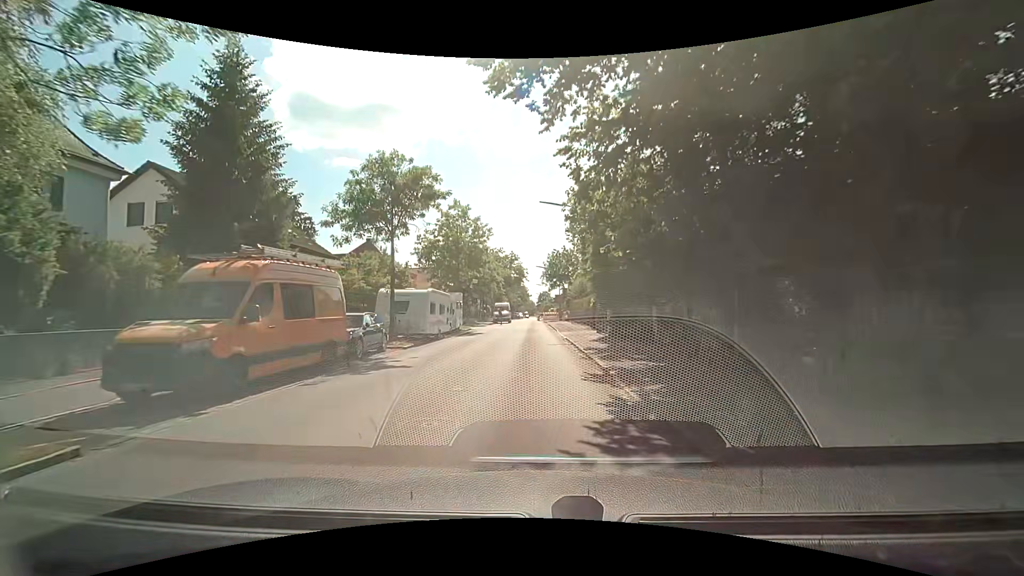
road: tertiary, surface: asphalt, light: Day
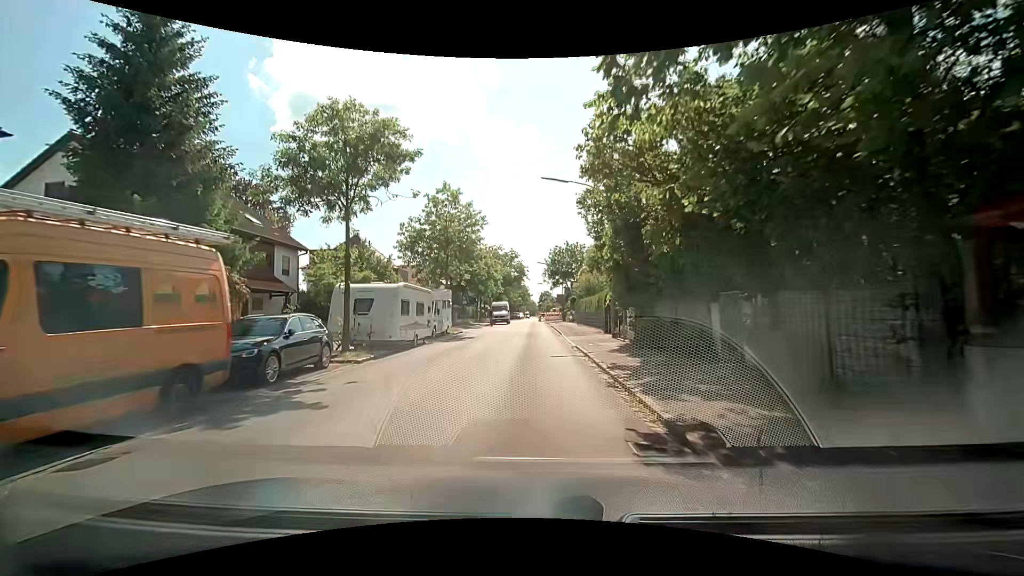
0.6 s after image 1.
(-0.1, +5.2) m; 0°
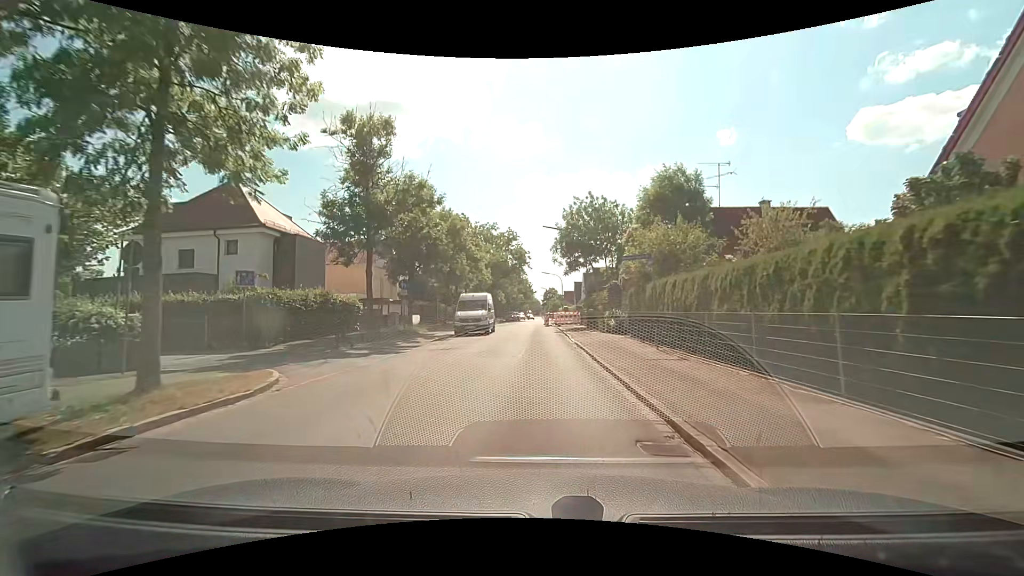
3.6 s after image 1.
(-0.3, +26.4) m; -2°
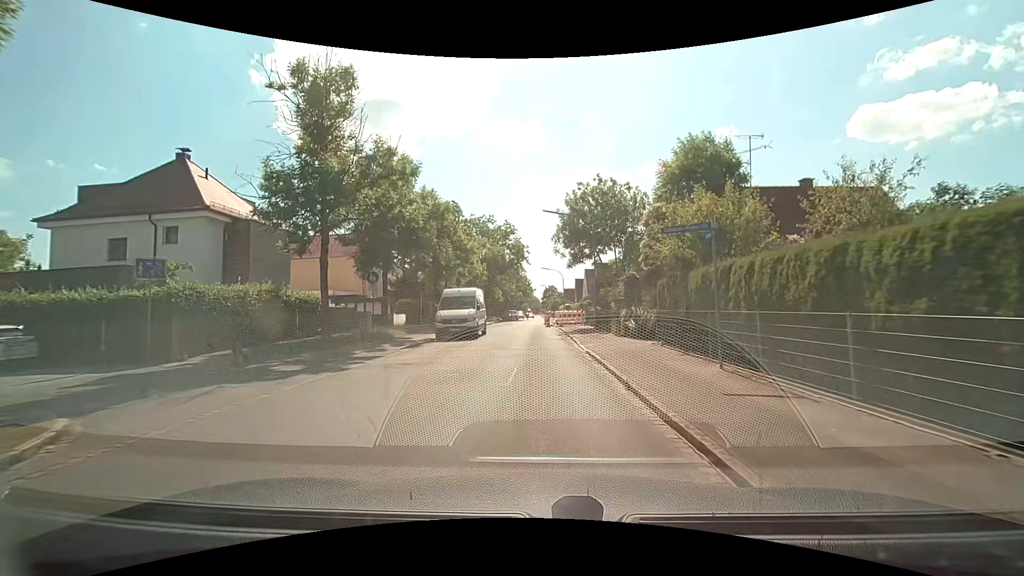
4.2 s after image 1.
(+0.1, +5.3) m; +1°
